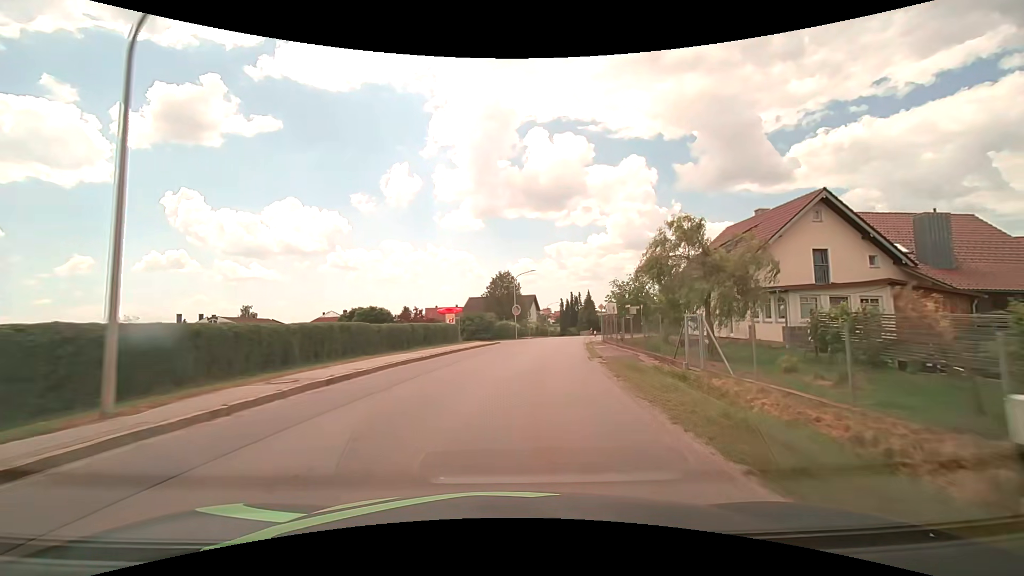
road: tertiary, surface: asphalt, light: Day
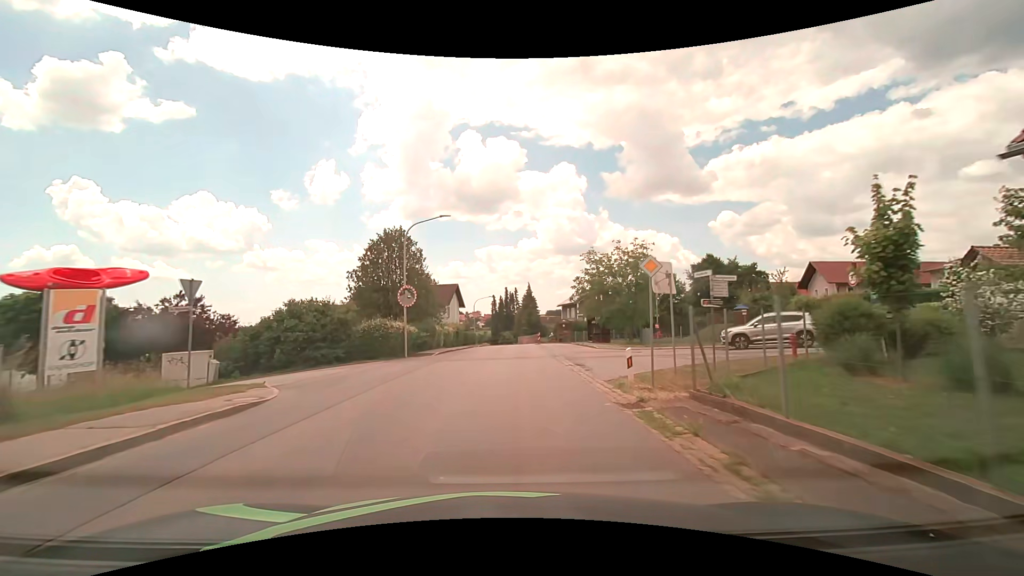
(+2.7, +30.0) m; +8°
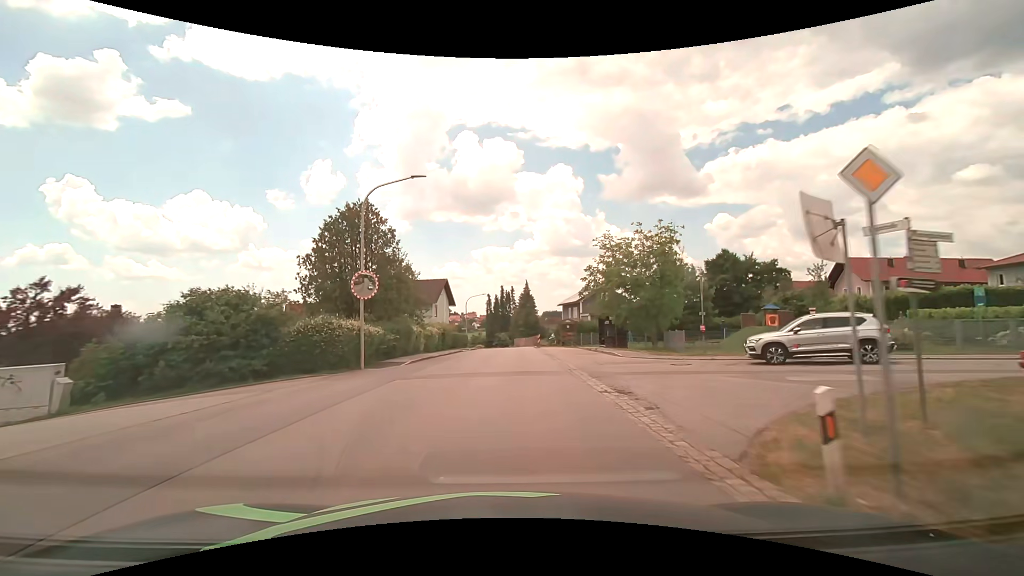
(0.0, +7.6) m; 0°
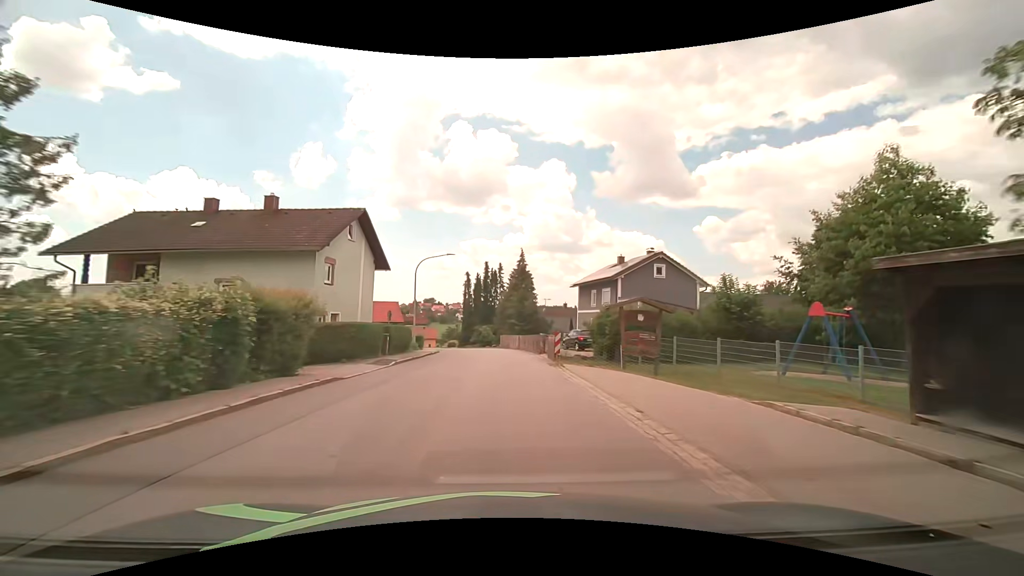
(+0.4, +30.5) m; +2°
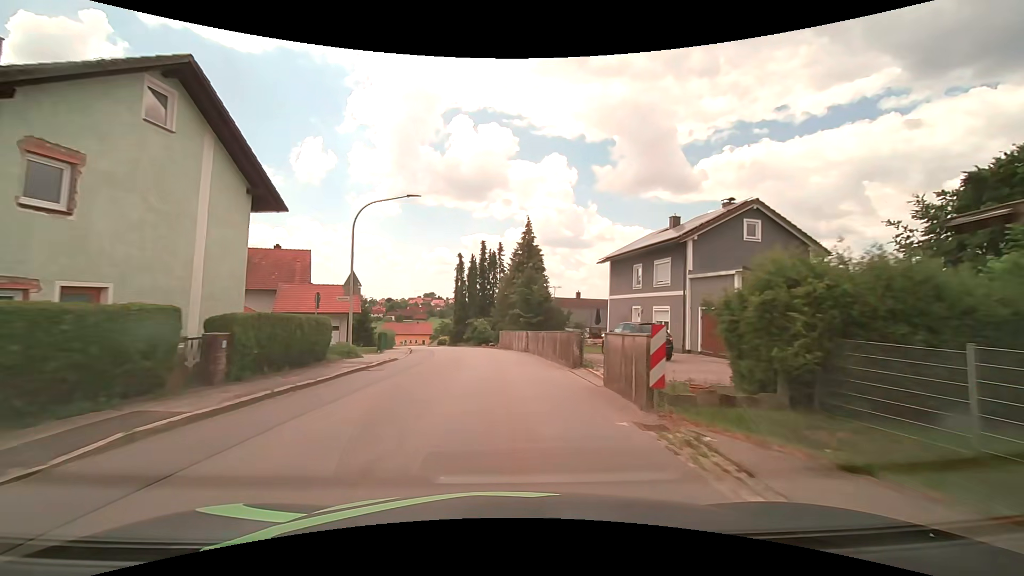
(0.0, +15.4) m; 0°
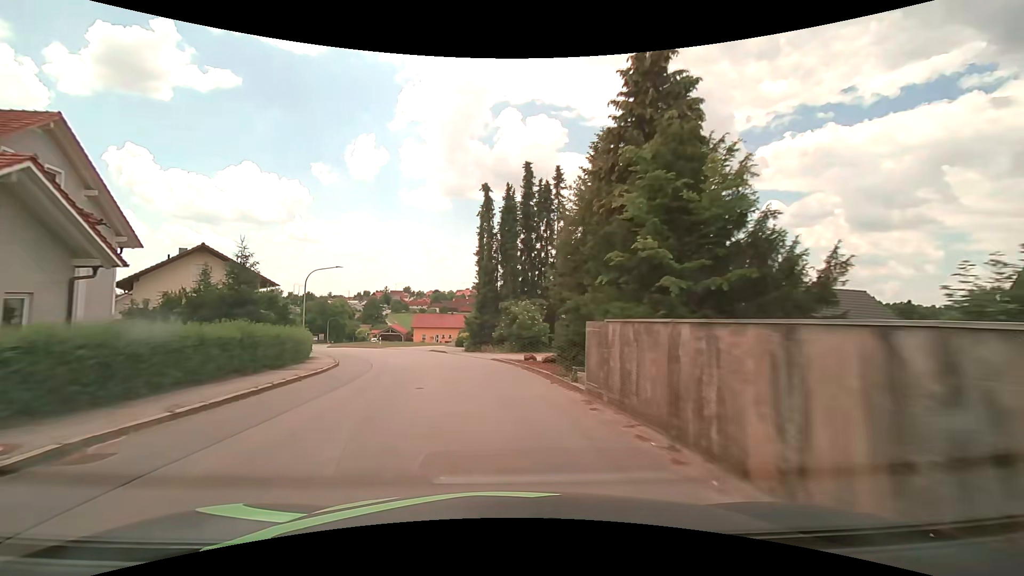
(-0.9, +30.9) m; -6°
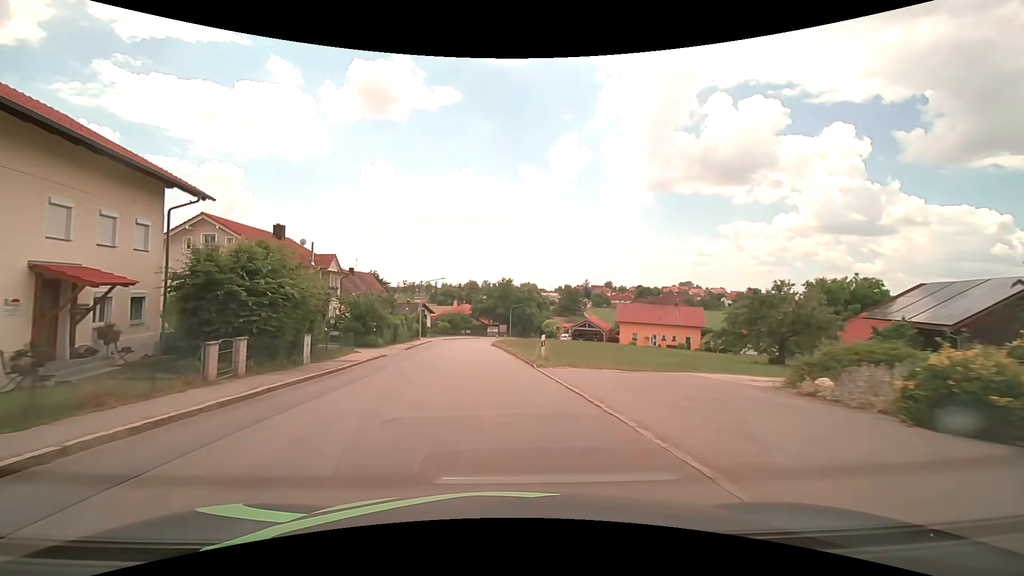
(-7.2, +37.6) m; -23°
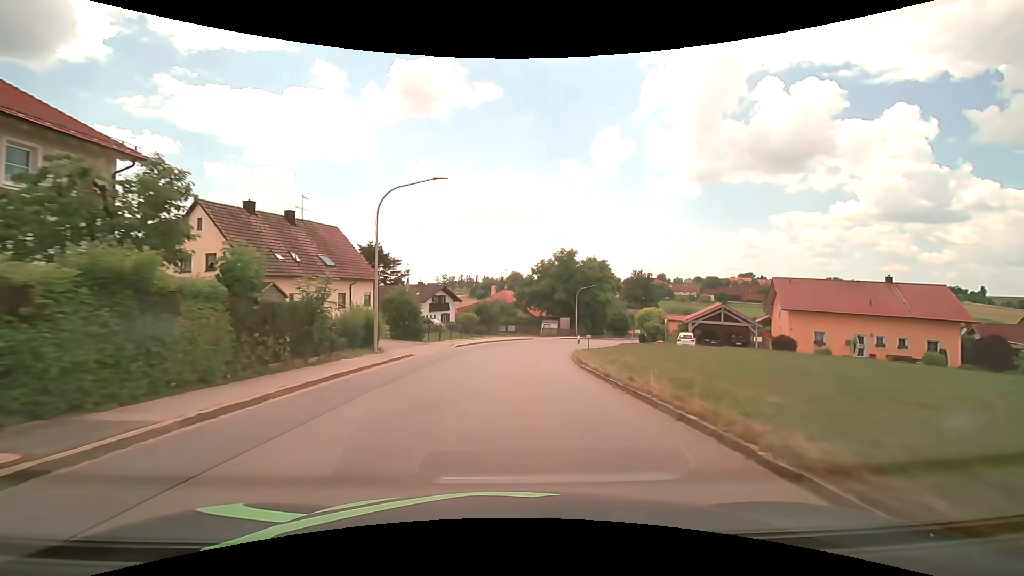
(-2.4, +38.2) m; -4°
(0, +10) (+1, +20) (+2, +30) (+3, +40) (+6, +49) (+10, +59) (+14, +68) (+19, +77) (+23, +86) (+28, +94) m
